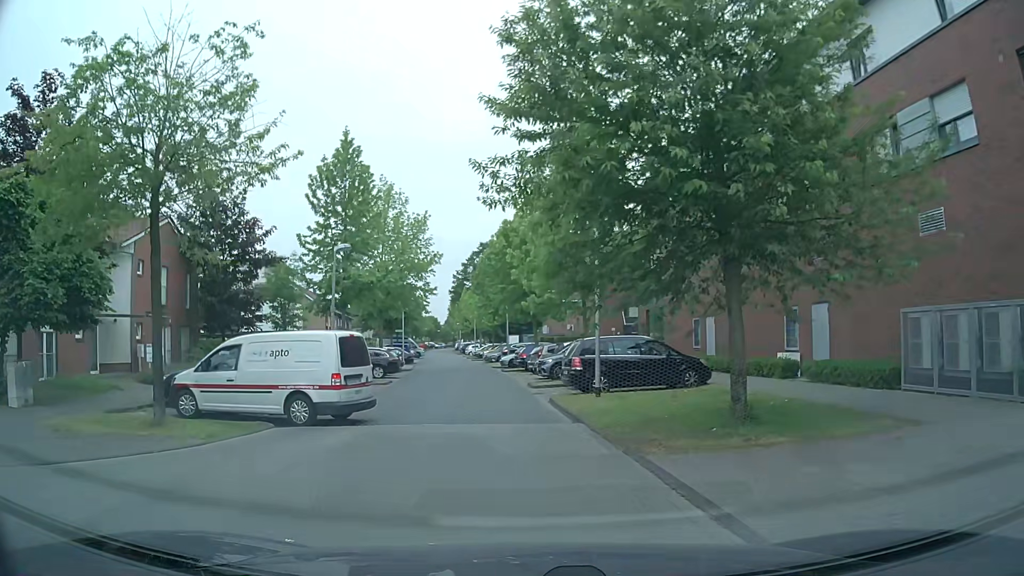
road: residential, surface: asphalt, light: Day
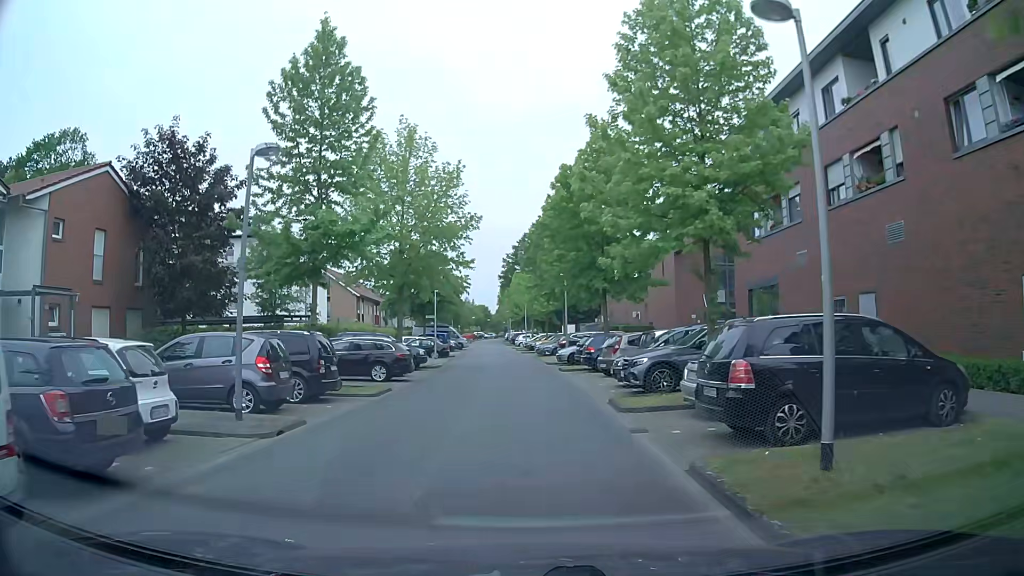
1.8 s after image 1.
(-0.5, +10.9) m; -3°
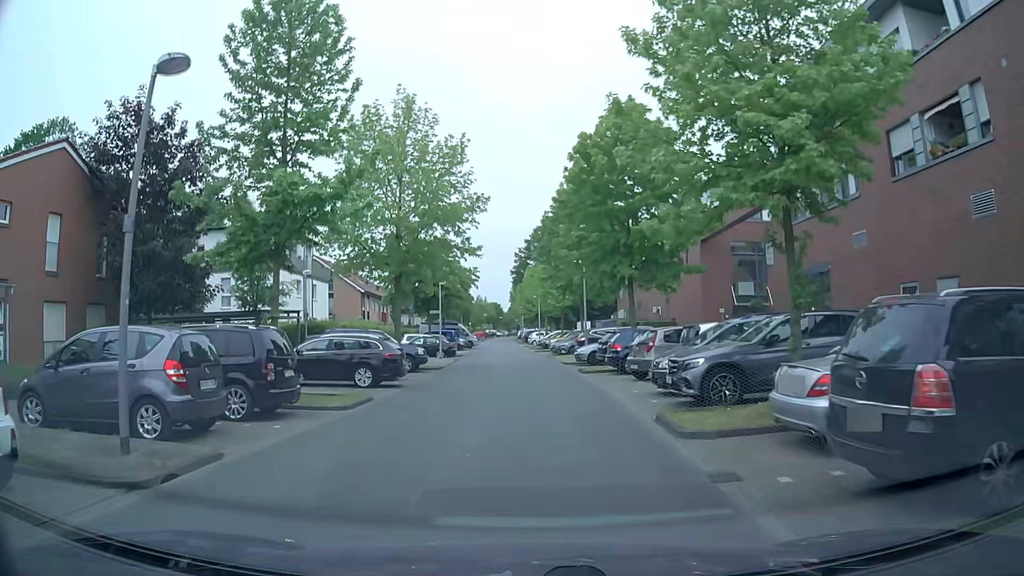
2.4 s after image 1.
(-0.1, +4.0) m; -2°
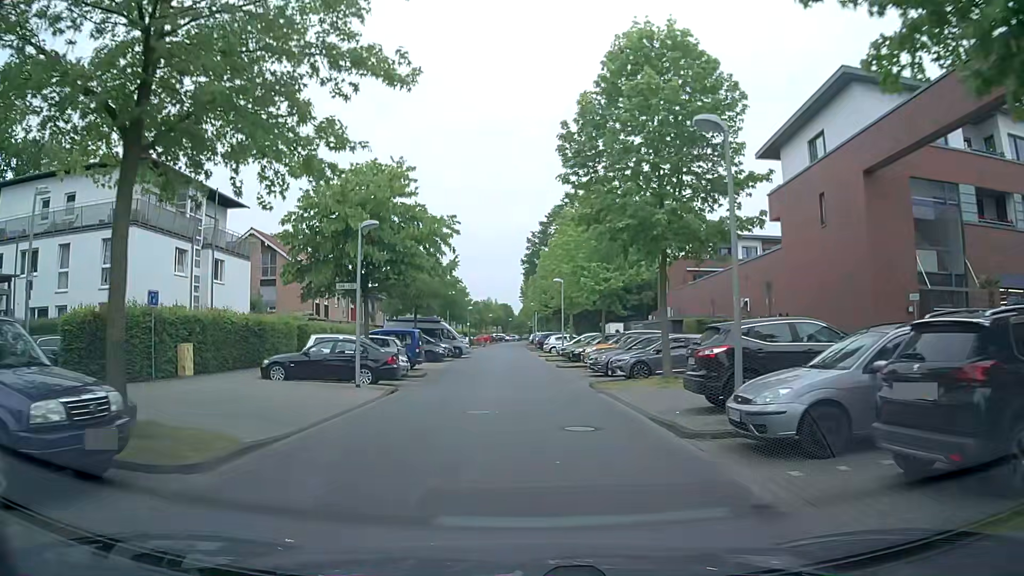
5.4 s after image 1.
(0.0, +22.5) m; -1°
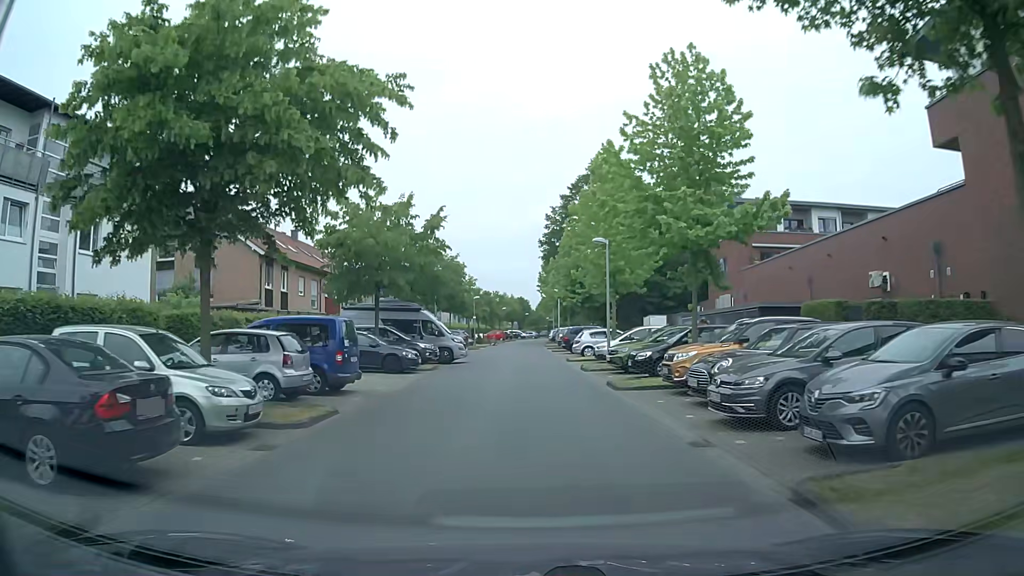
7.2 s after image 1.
(-0.2, +15.1) m; -2°
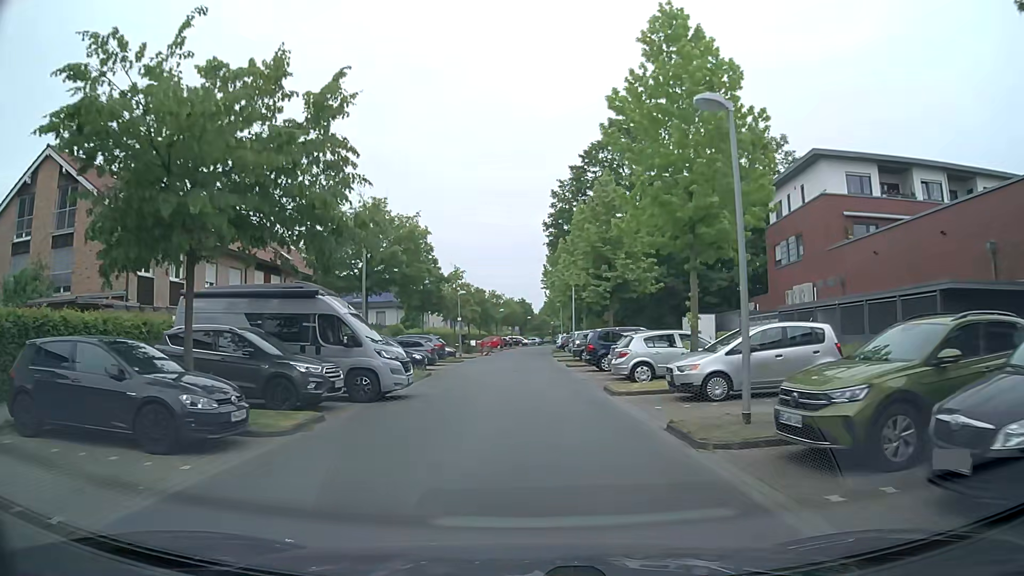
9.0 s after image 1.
(+0.2, +15.7) m; 0°
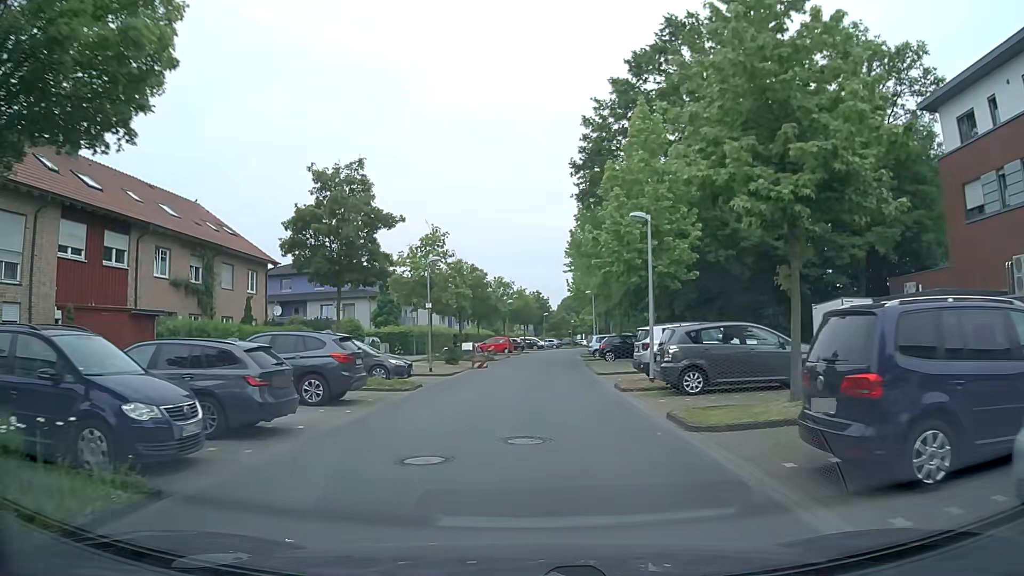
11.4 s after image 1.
(-0.3, +21.0) m; -1°
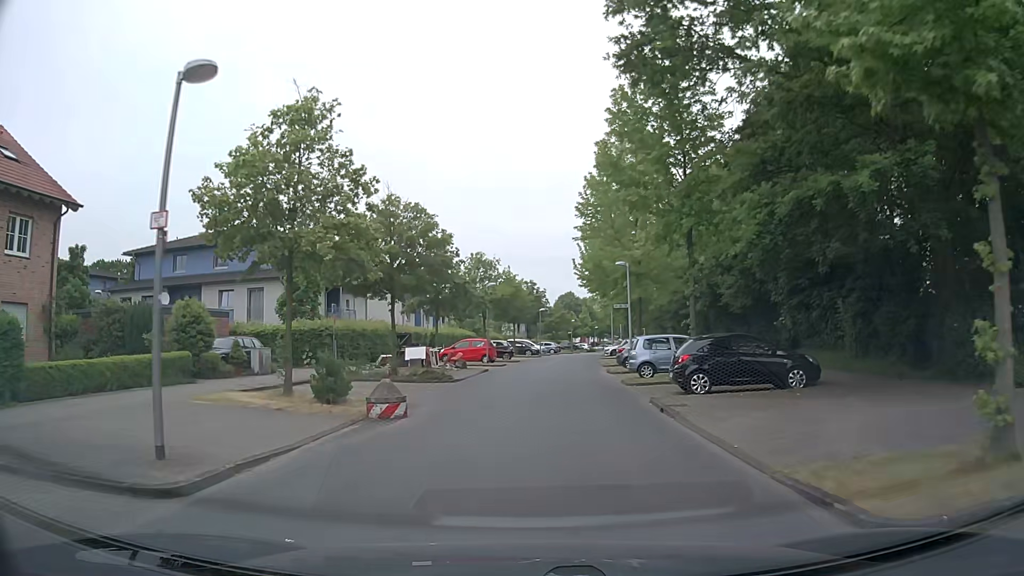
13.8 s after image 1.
(+0.1, +20.5) m; 0°
(0, +10) (0, +20) (+1, +30) (+2, +40) (+3, +50) (+4, +60) (+6, +70) (+8, +80) (+10, +89) (+12, +99) m
